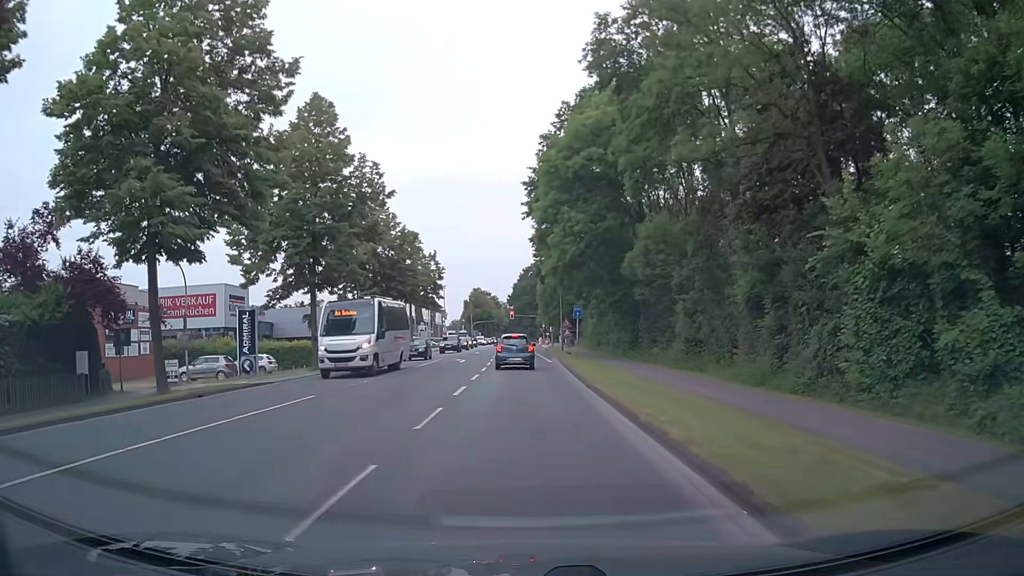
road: secondary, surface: asphalt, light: Day
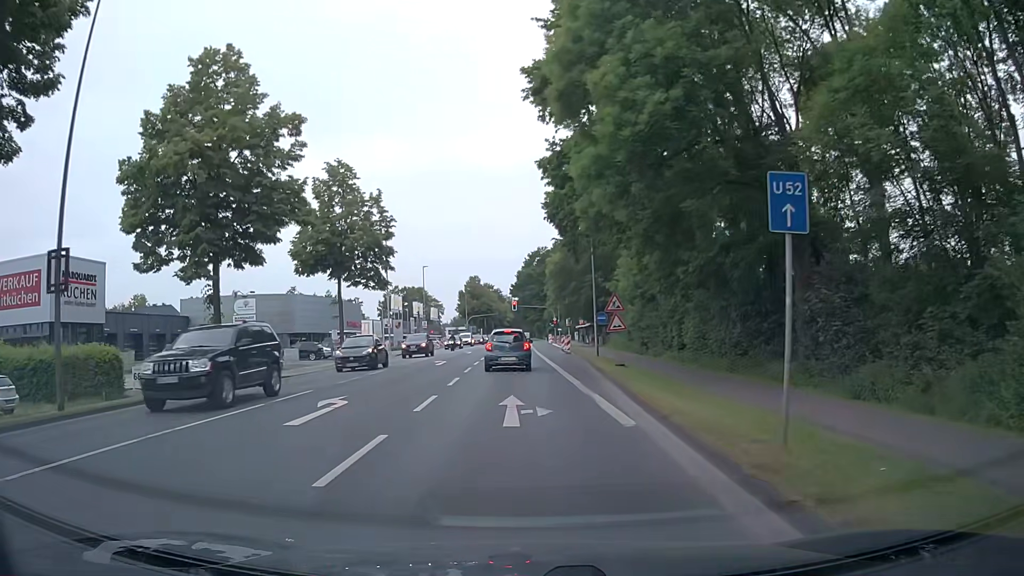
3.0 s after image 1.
(0.0, +27.9) m; -1°
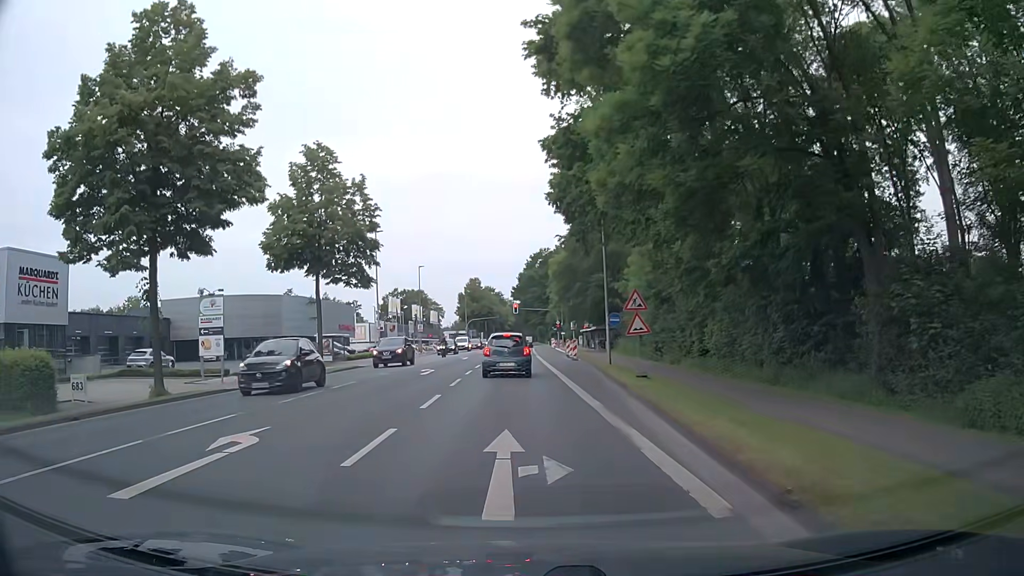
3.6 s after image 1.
(0.0, +4.7) m; 0°
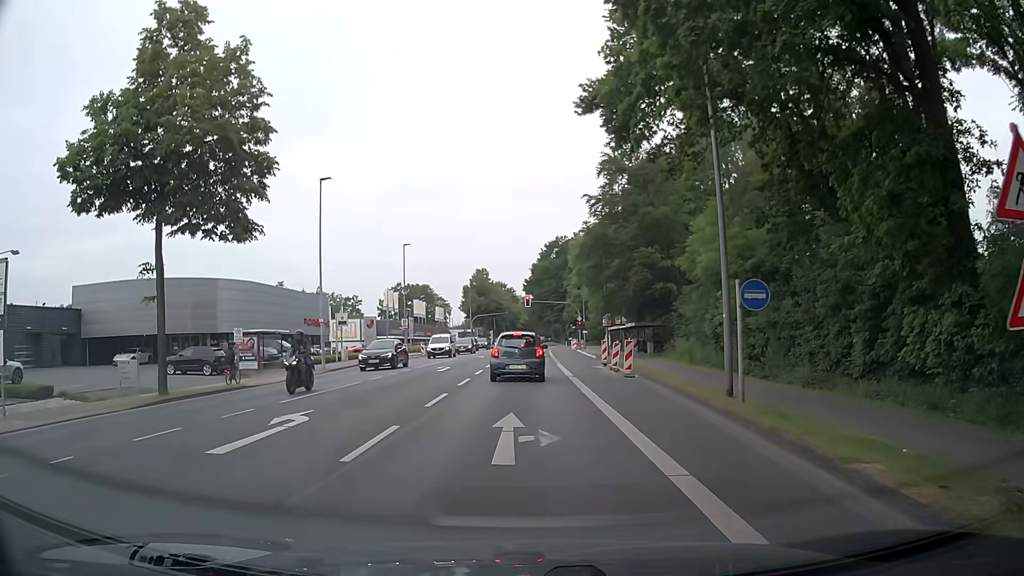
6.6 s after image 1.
(-0.2, +17.7) m; -1°
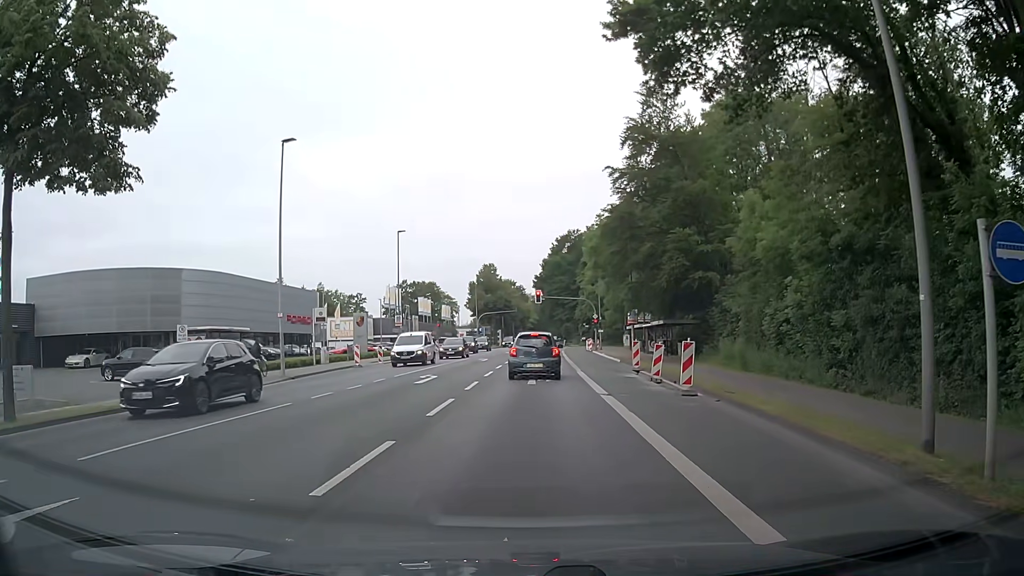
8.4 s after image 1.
(0.0, +7.4) m; +1°
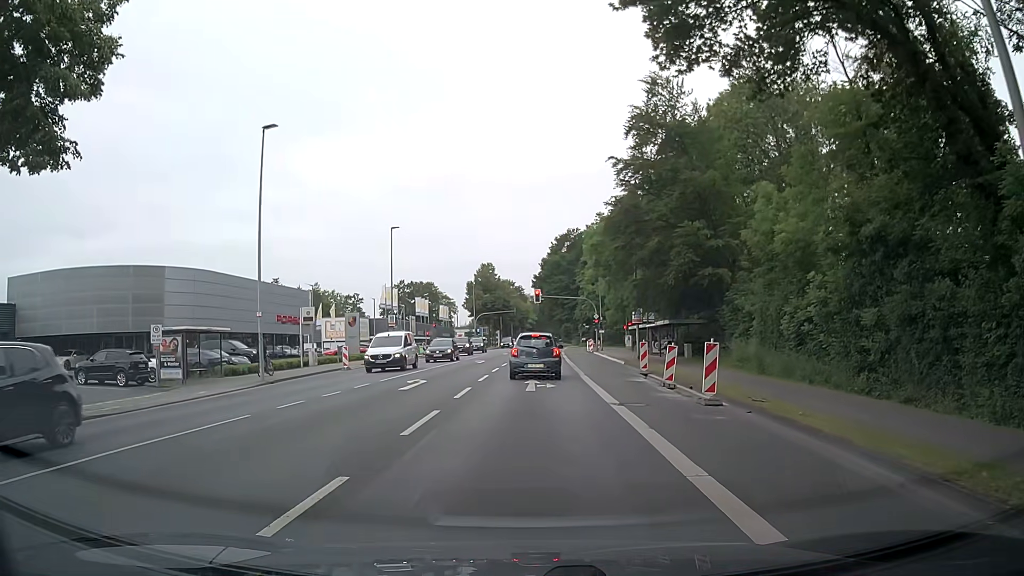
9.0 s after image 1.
(0.0, +2.2) m; -1°
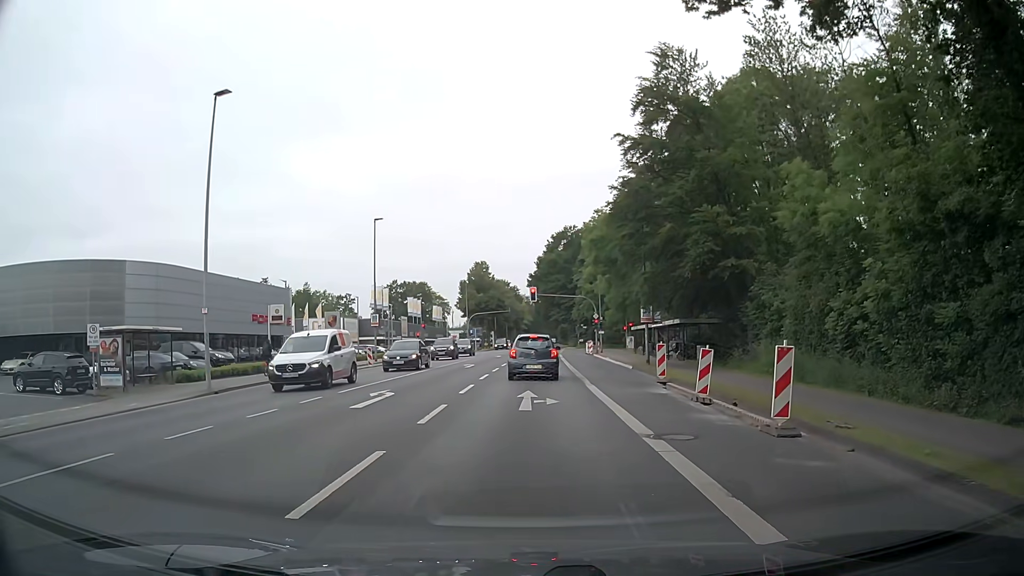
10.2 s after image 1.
(0.0, +4.5) m; 0°
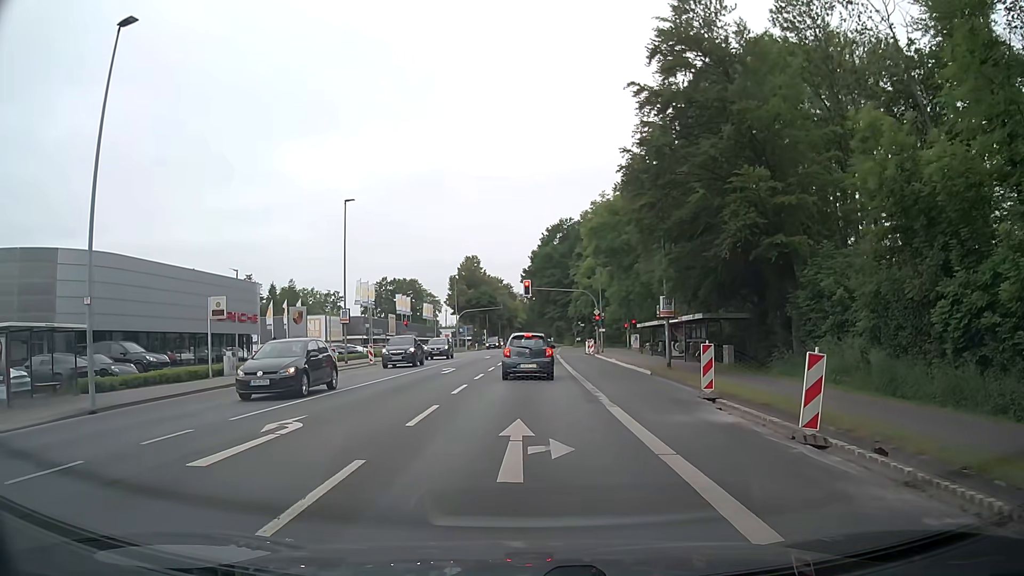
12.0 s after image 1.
(0.0, +6.5) m; -2°
